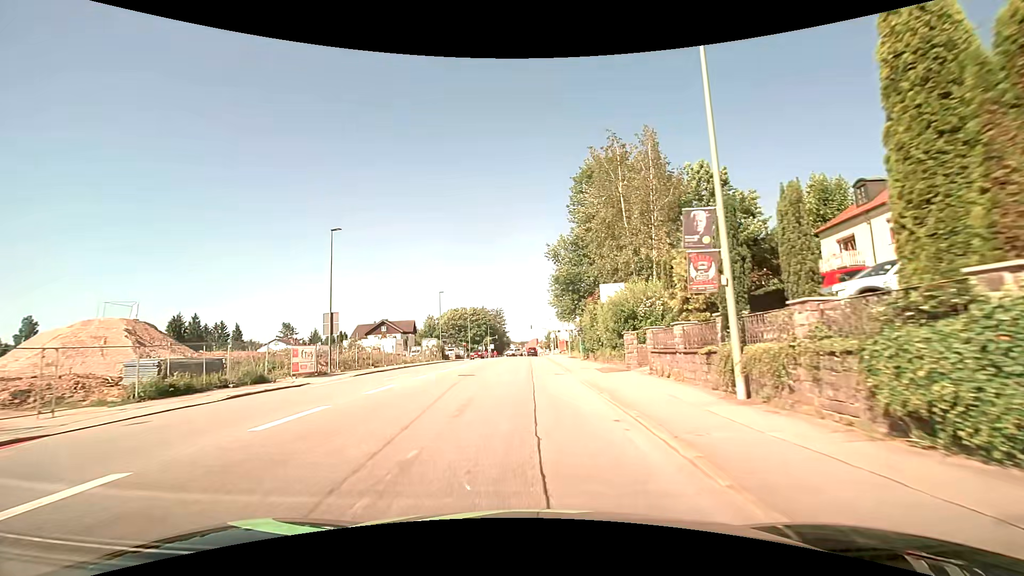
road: tertiary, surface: asphalt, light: Day
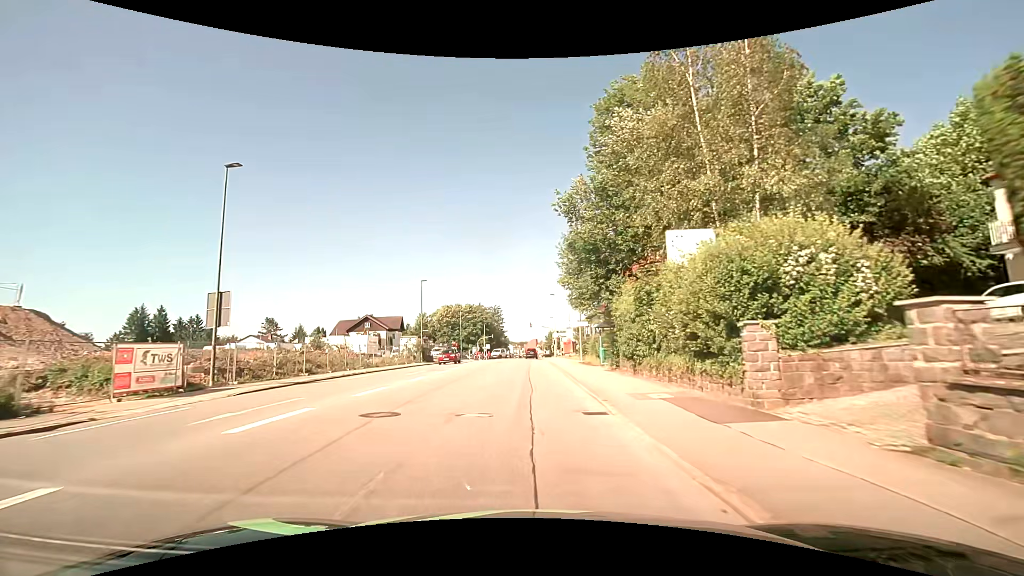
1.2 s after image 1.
(-0.1, +12.7) m; 0°
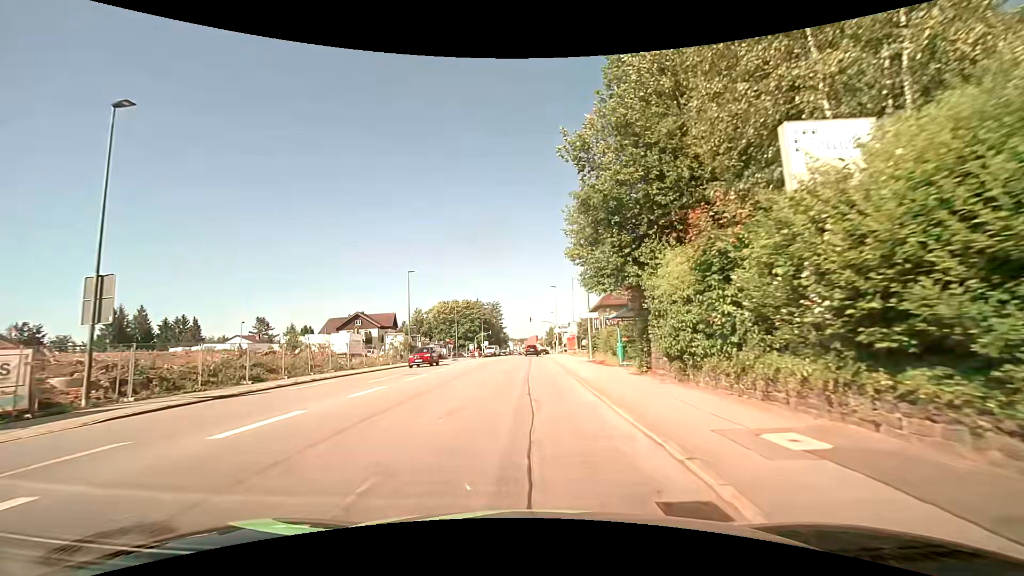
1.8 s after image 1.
(0.0, +6.3) m; 0°
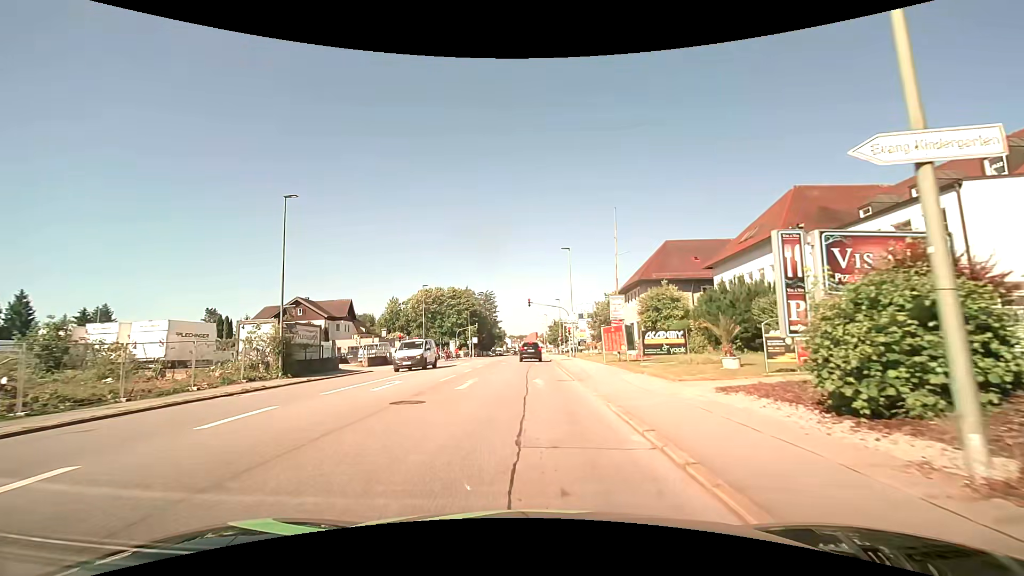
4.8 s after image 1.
(0.0, +28.3) m; +1°
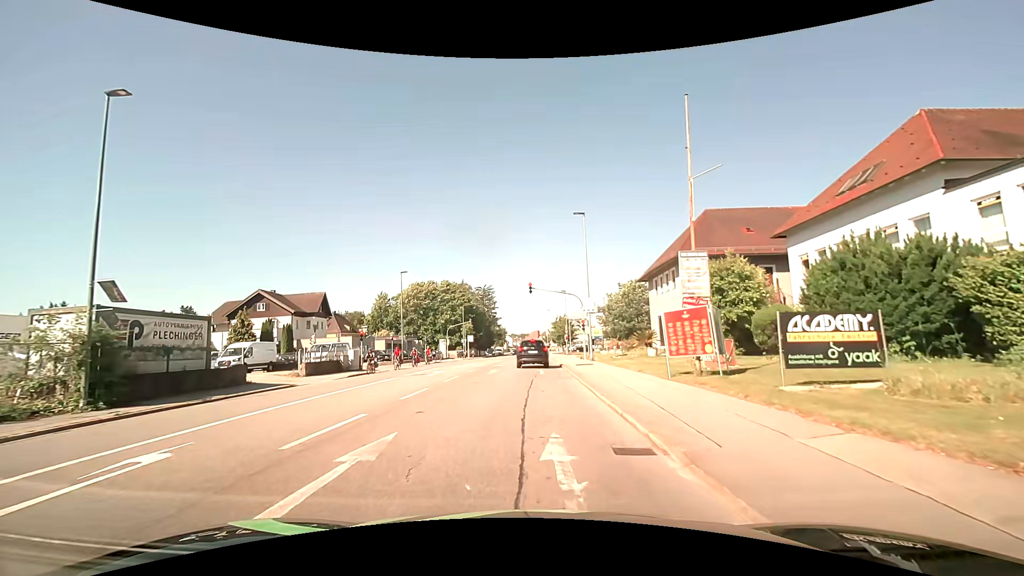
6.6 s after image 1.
(-0.2, +12.0) m; -1°
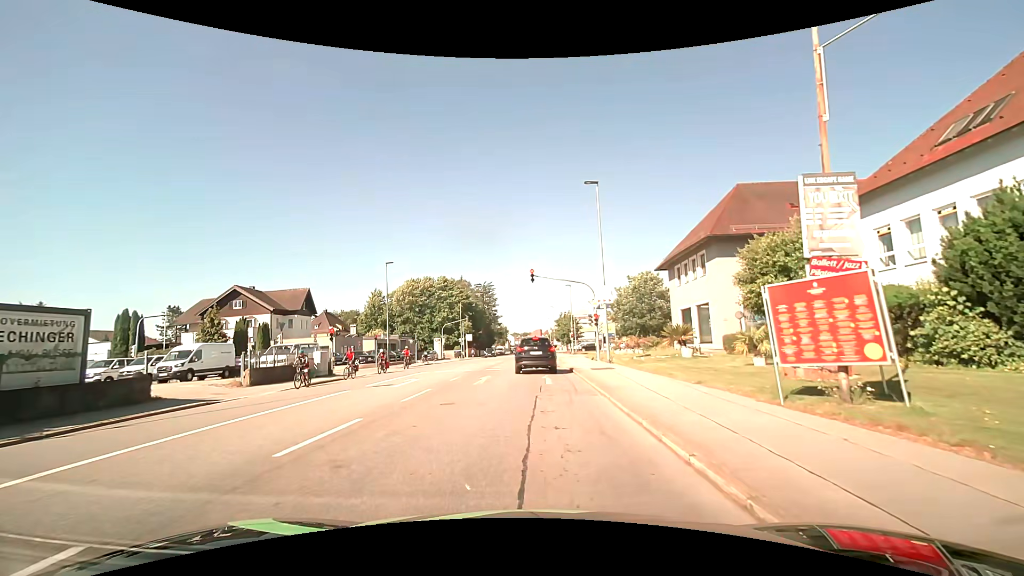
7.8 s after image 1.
(0.0, +6.3) m; 0°
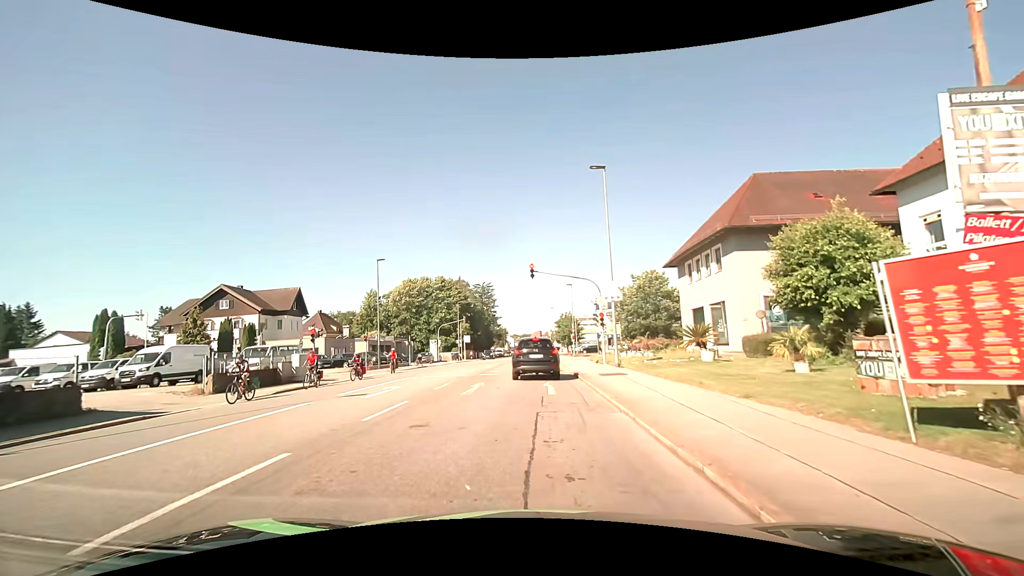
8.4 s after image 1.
(0.0, +2.8) m; 0°
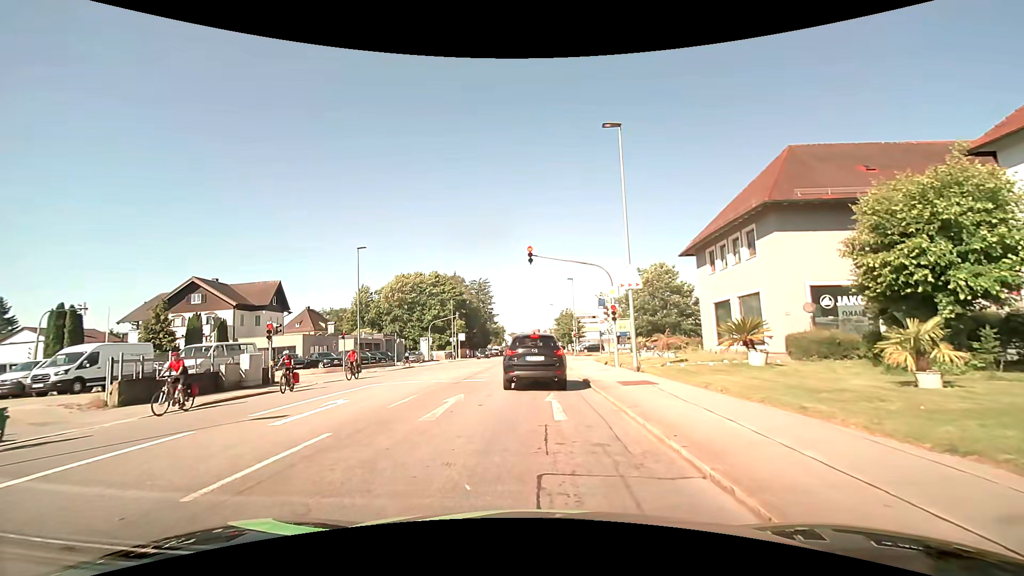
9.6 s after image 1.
(0.0, +4.7) m; 0°
(0, +10) (0, +20) (0, +30) (0, +40) (0, +50) (+1, +60) (+1, +70) (+1, +80) (+1, +90) (+1, +100) m
